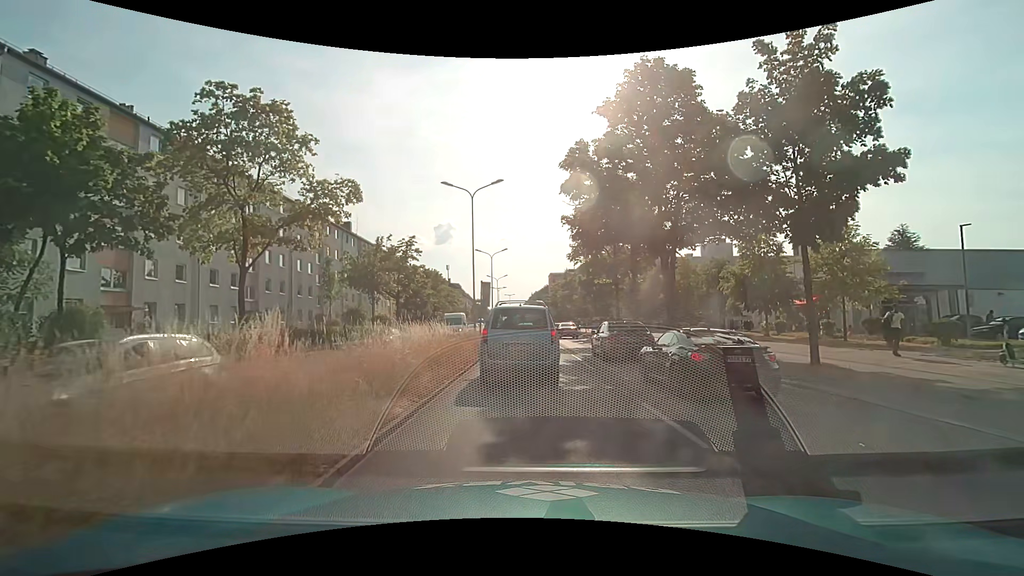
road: primary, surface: asphalt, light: Day
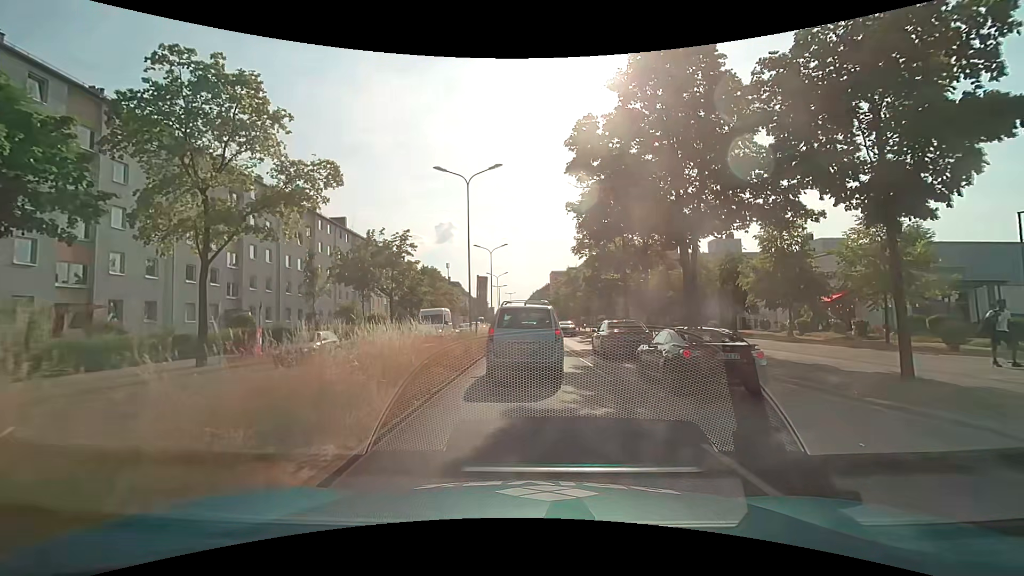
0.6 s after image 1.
(0.0, +3.0) m; 0°
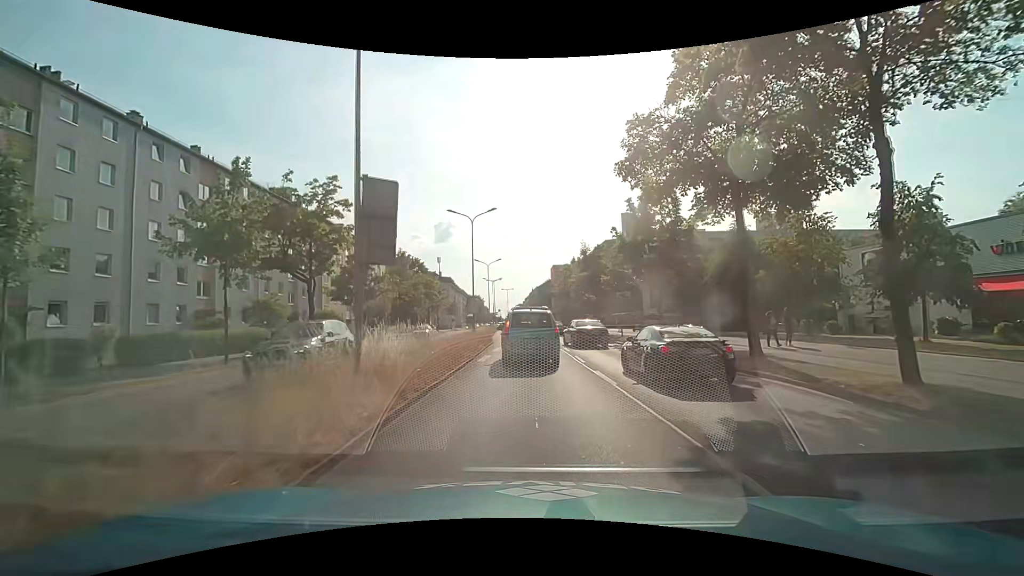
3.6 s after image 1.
(+0.3, +19.0) m; +2°
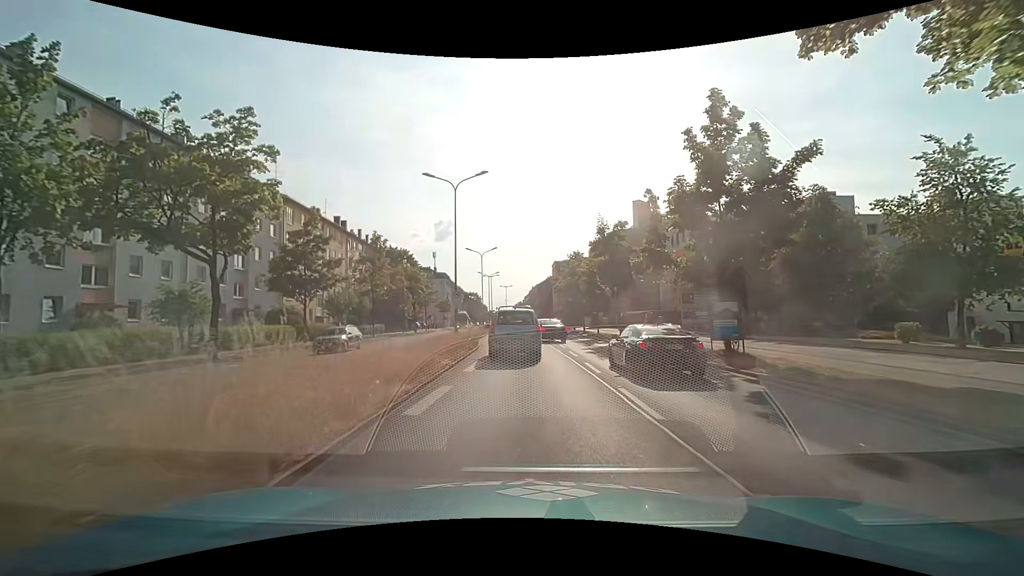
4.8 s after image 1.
(-0.2, +10.0) m; -1°
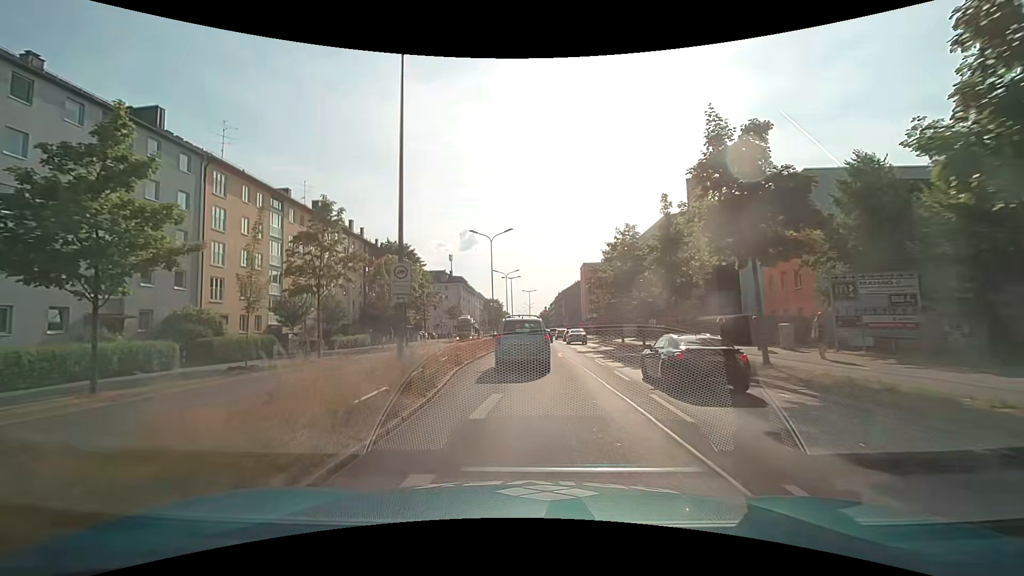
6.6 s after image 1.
(-0.2, +18.0) m; -3°
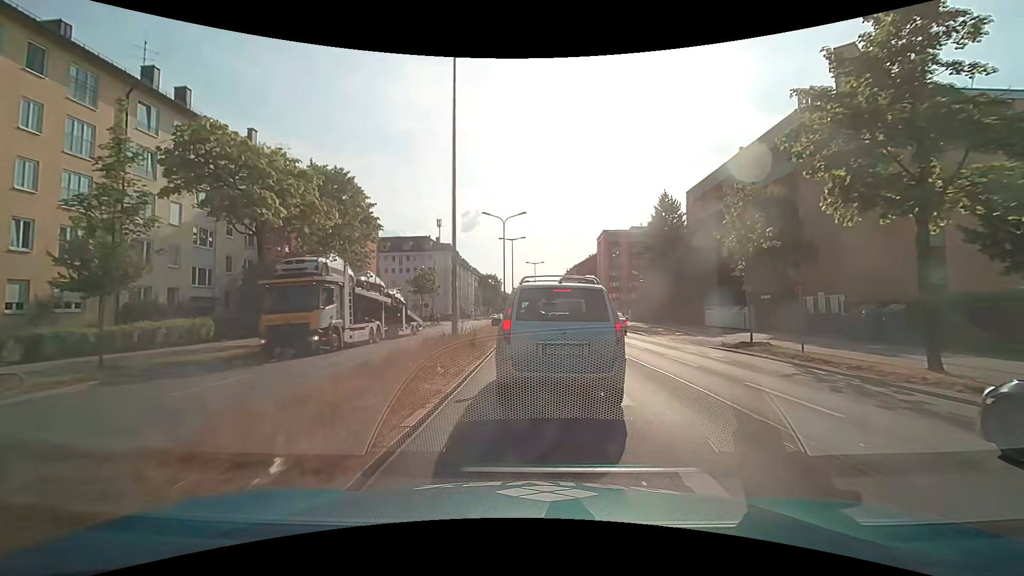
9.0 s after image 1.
(-1.2, +30.1) m; -1°
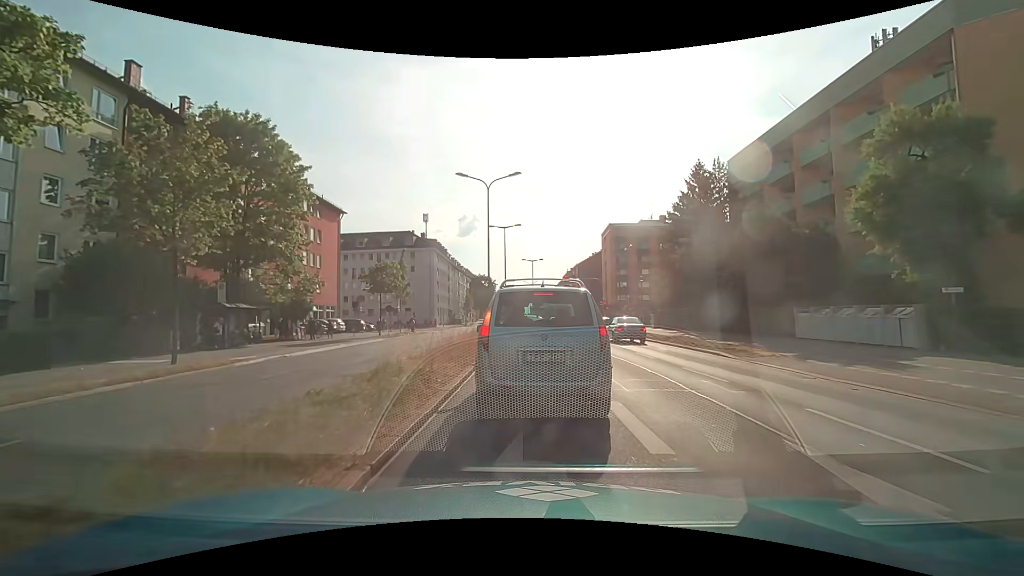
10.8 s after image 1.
(+0.1, +14.0) m; 0°
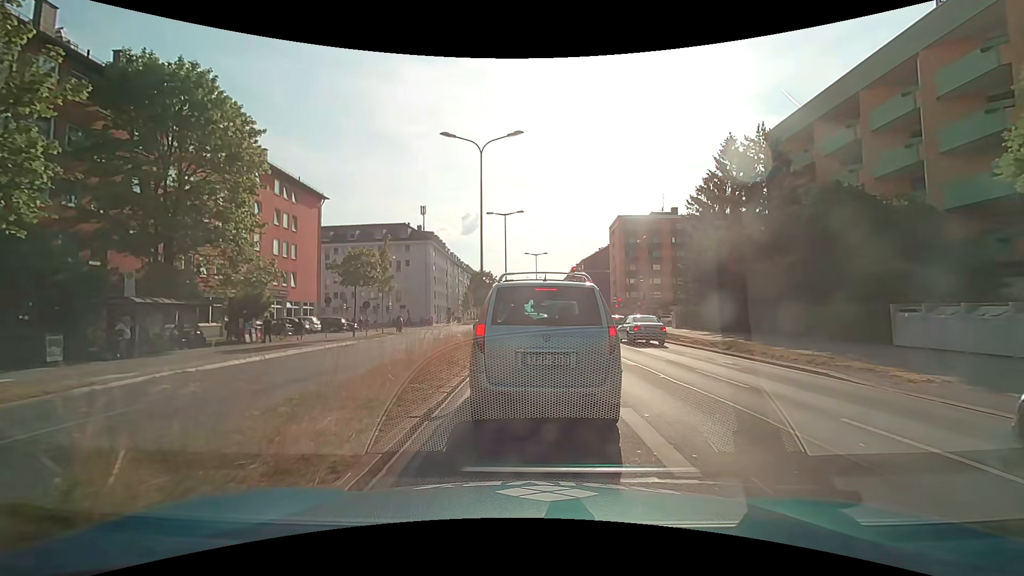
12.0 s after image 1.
(0.0, +6.6) m; 0°
(0, +10) (0, +20) (0, +30) (0, +40) (0, +50) (0, +60) (-3, +69) (-9, +77) (-18, +82) (-28, +84) m
